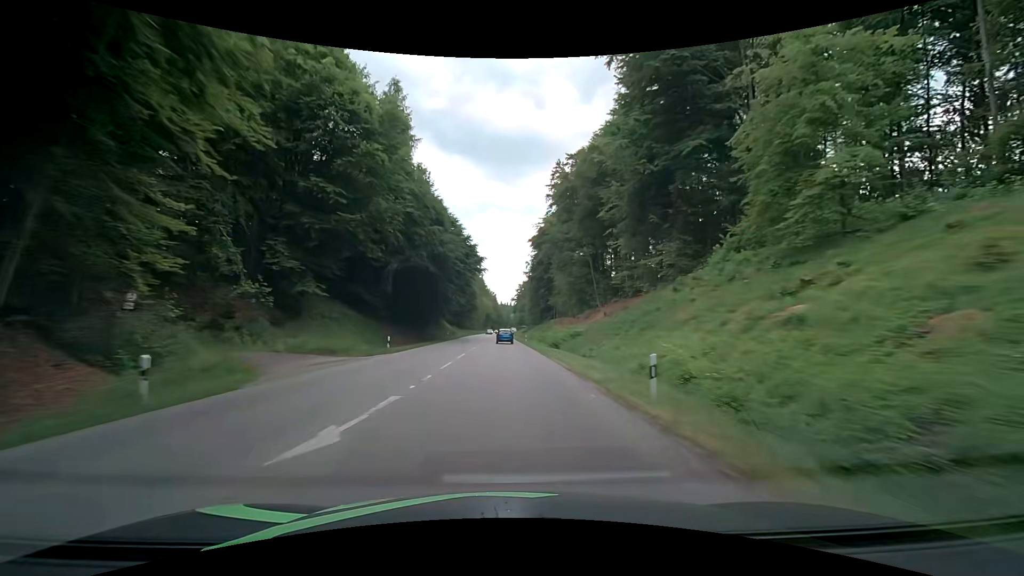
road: secondary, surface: asphalt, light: Day
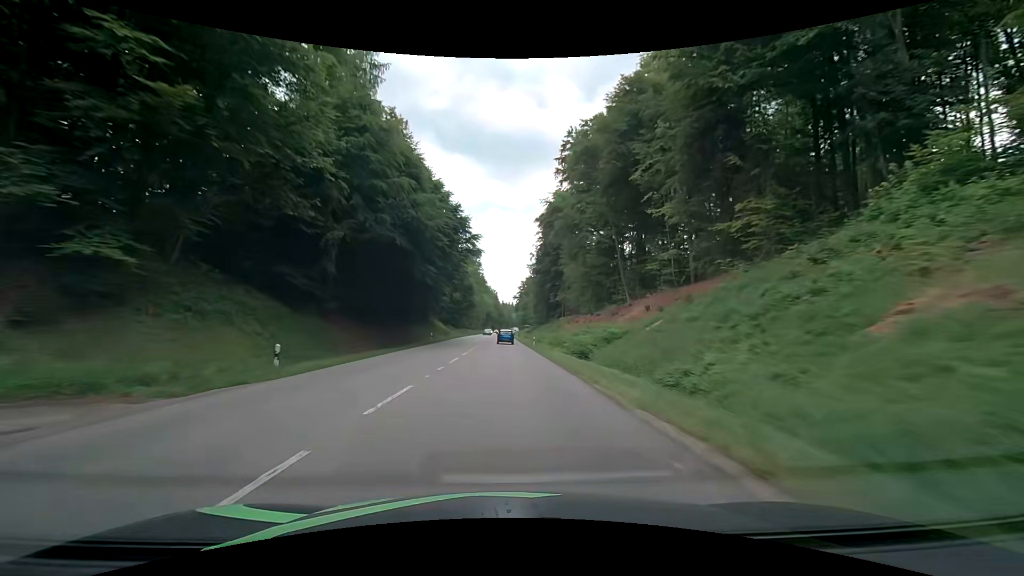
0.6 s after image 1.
(0.0, +15.6) m; 0°
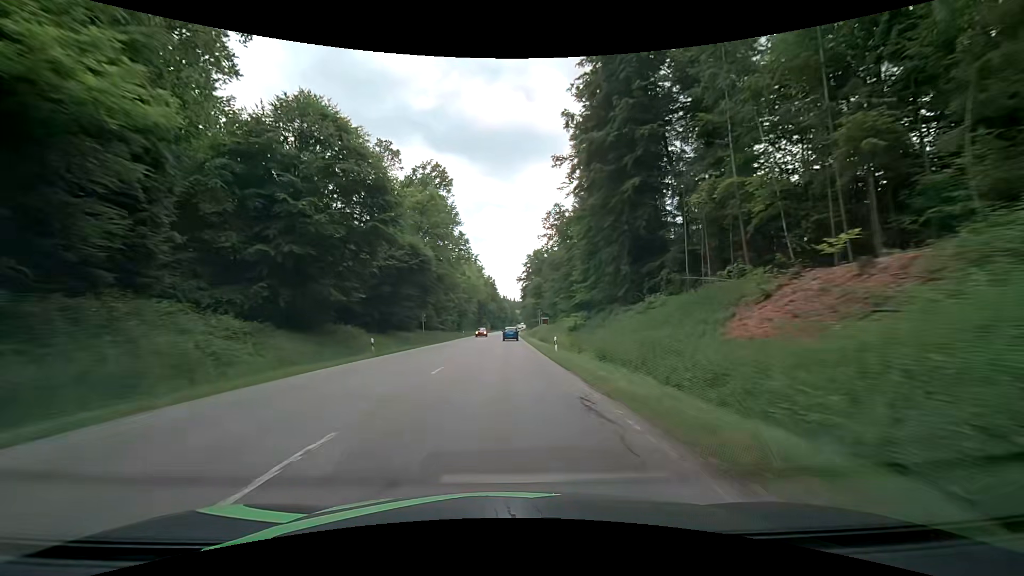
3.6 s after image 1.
(-0.3, +78.5) m; -1°
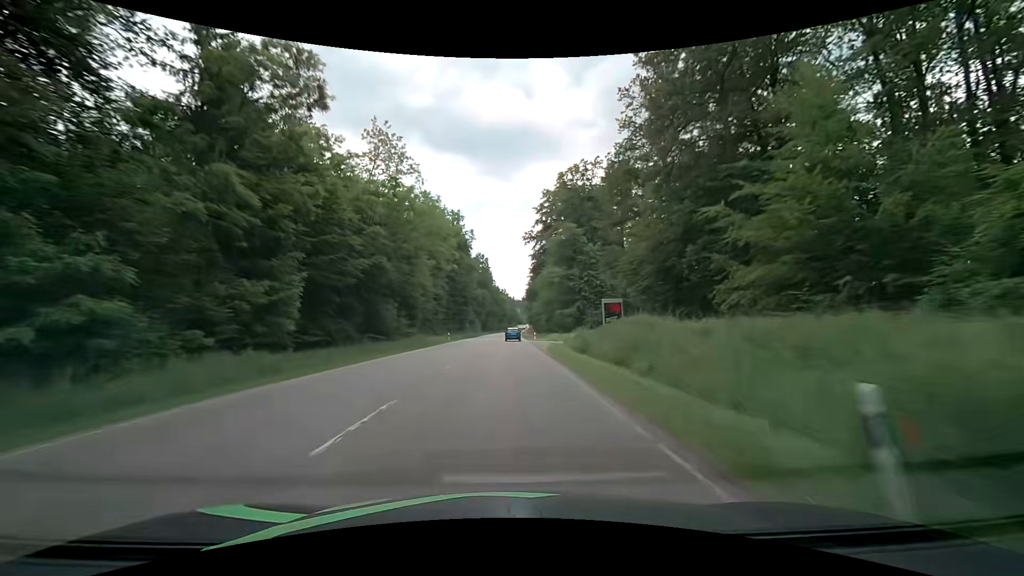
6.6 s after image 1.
(+0.1, +78.9) m; 0°
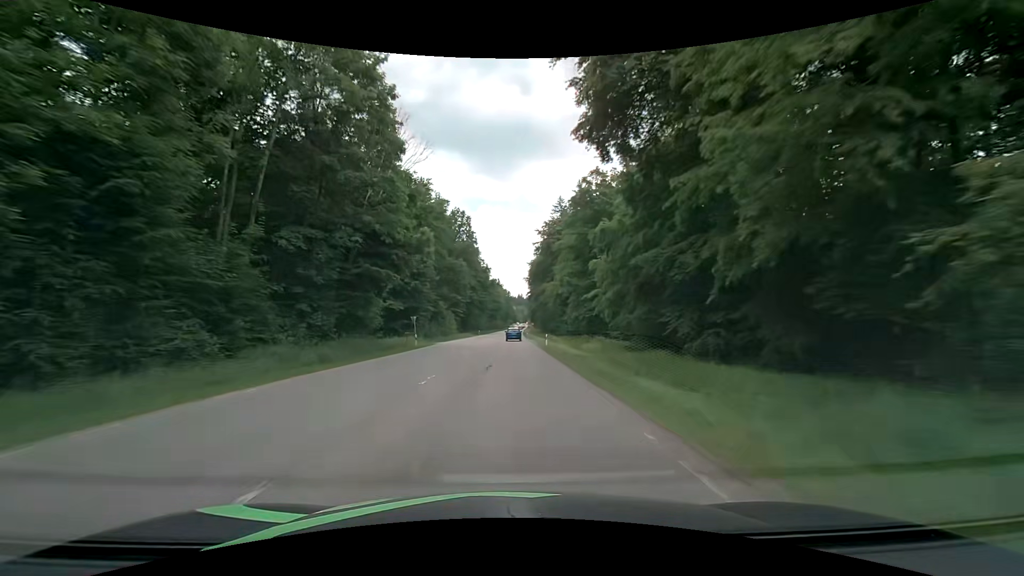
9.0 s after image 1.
(+0.3, +63.2) m; +1°
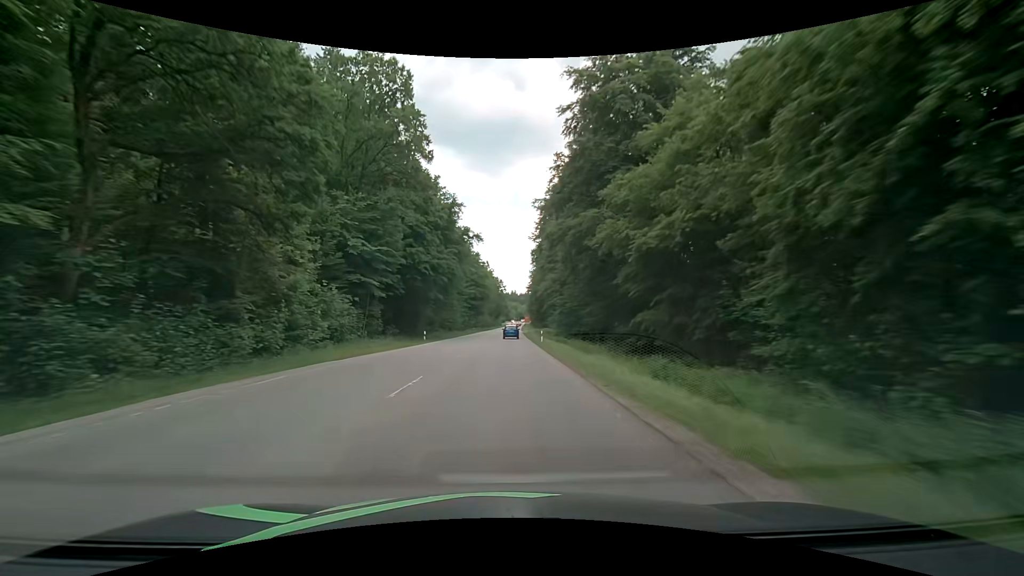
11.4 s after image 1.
(+0.6, +62.6) m; +1°
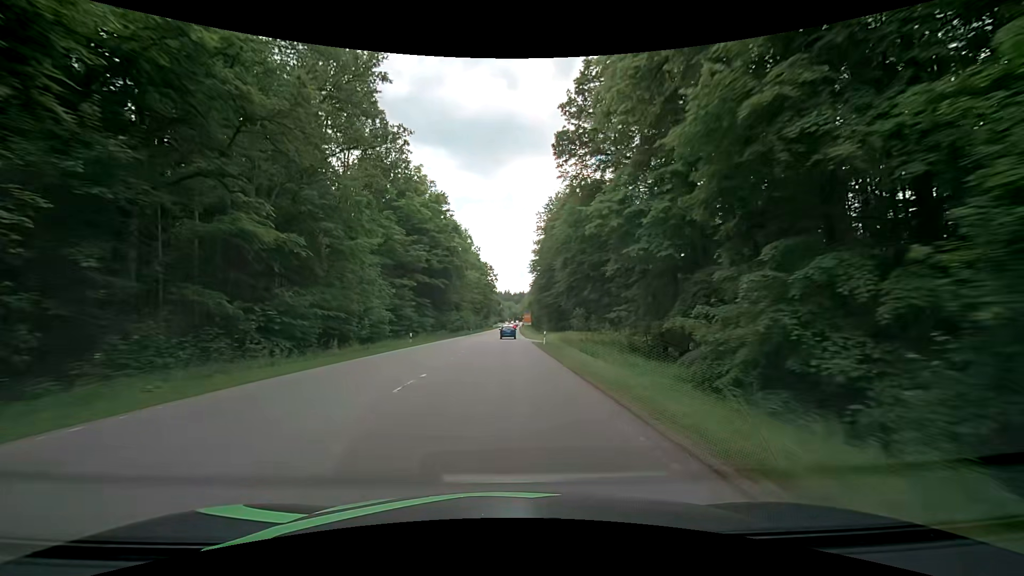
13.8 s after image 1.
(+0.5, +58.9) m; +1°
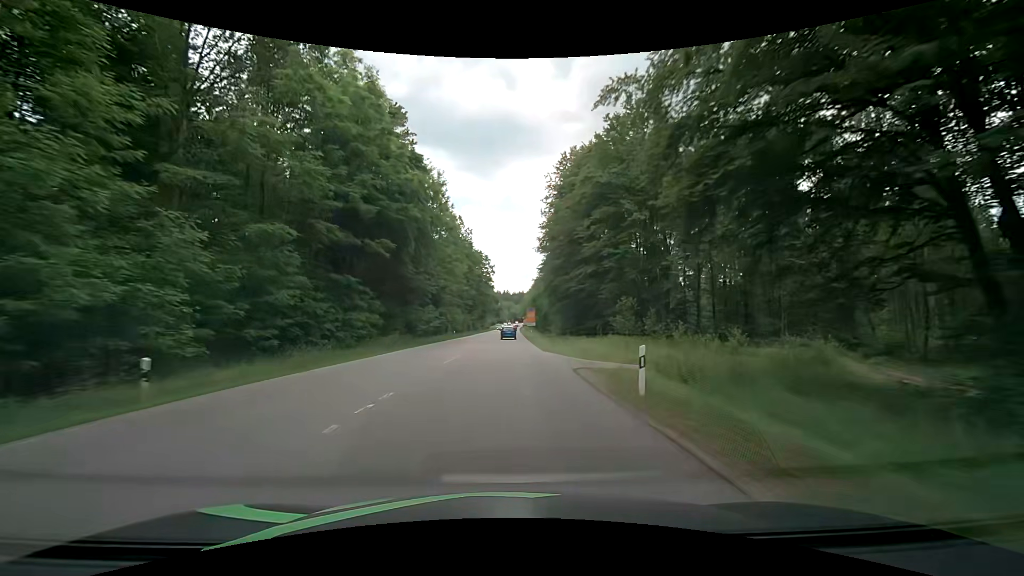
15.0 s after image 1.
(0.0, +27.9) m; 0°
